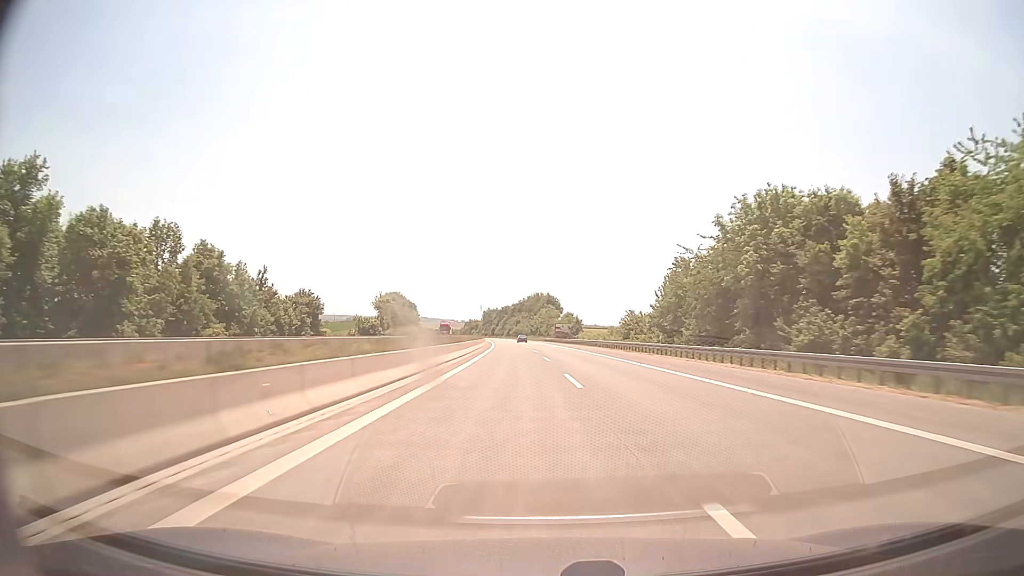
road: motorway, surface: asphalt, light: Day
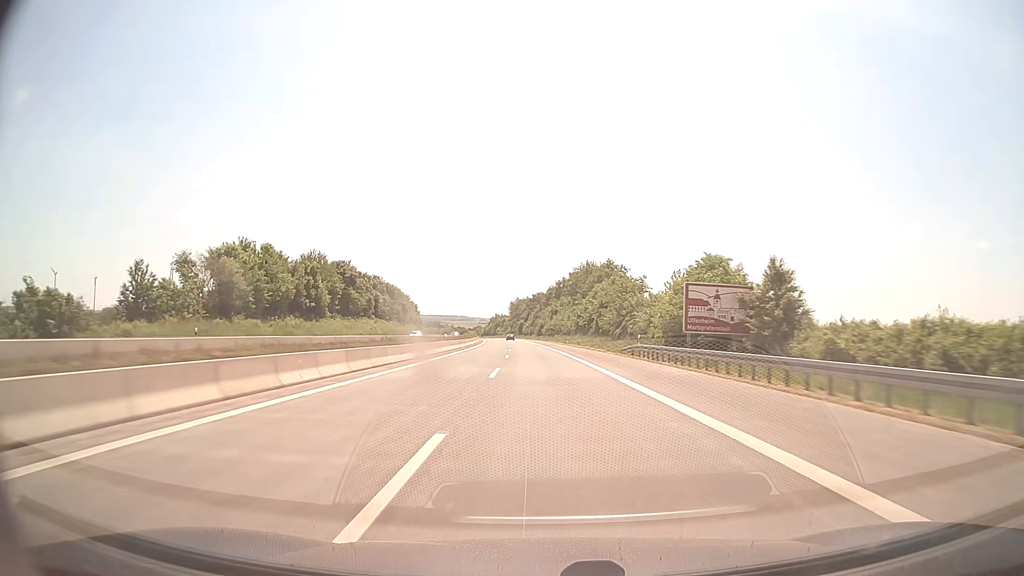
(-2.5, +103.8) m; -3°
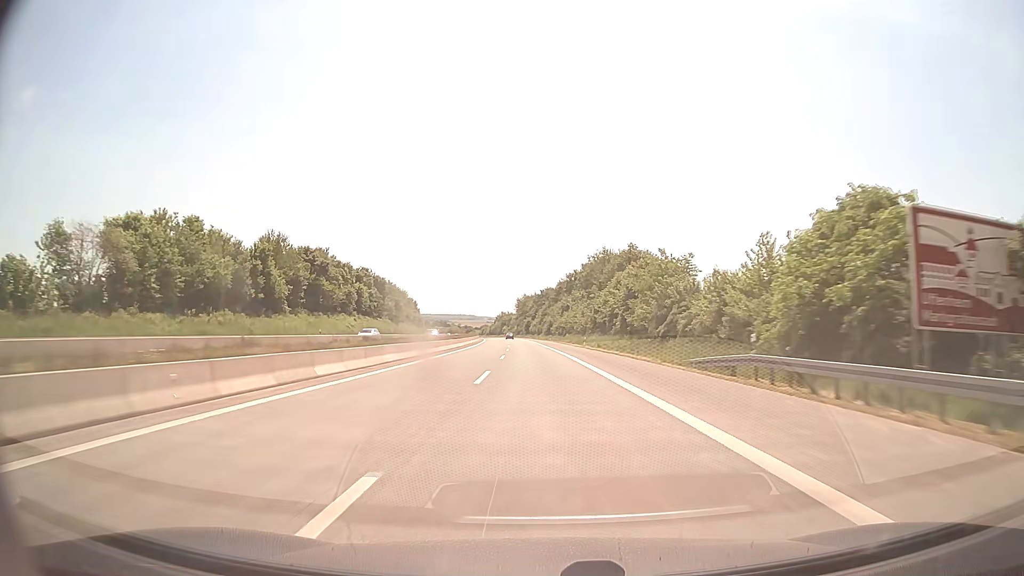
(-0.1, +20.8) m; -1°
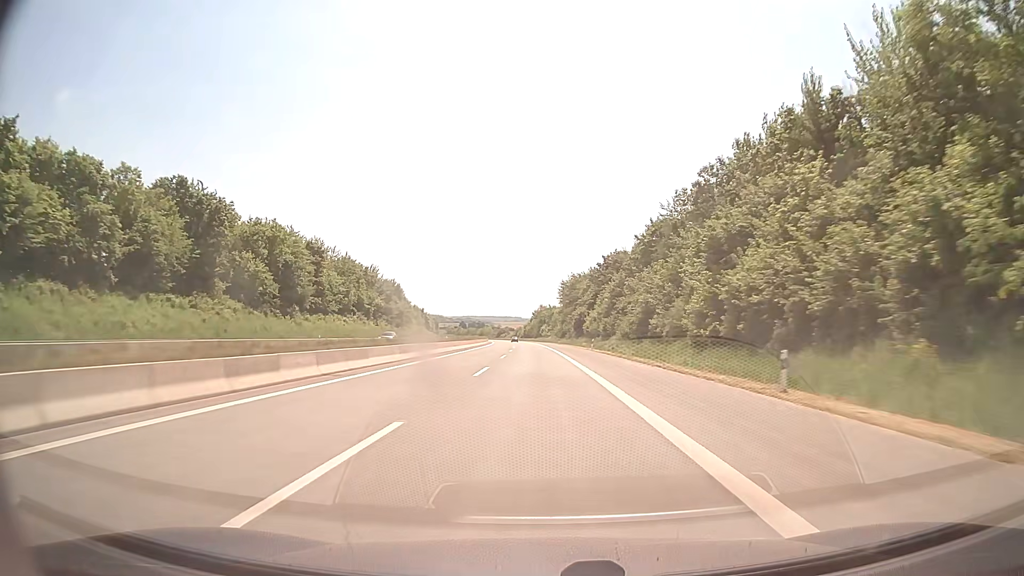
(-3.4, +104.0) m; -4°
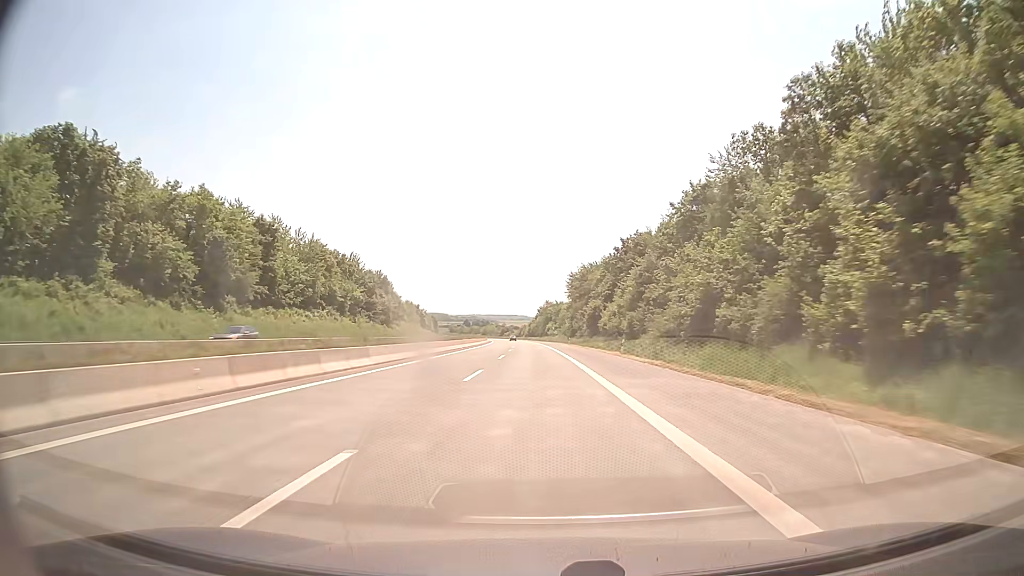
(-0.1, +20.8) m; -1°
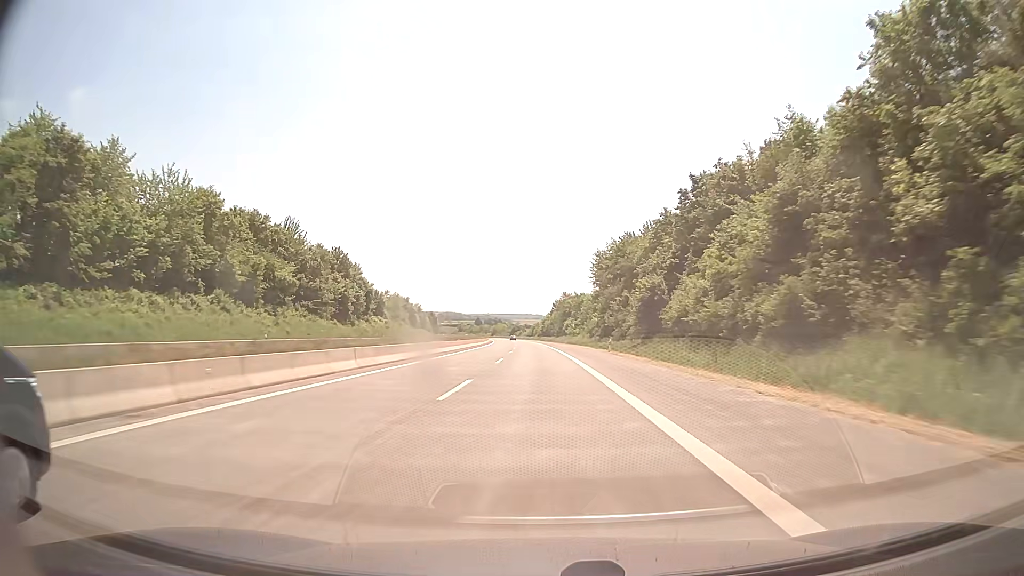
(-0.4, +41.7) m; -1°
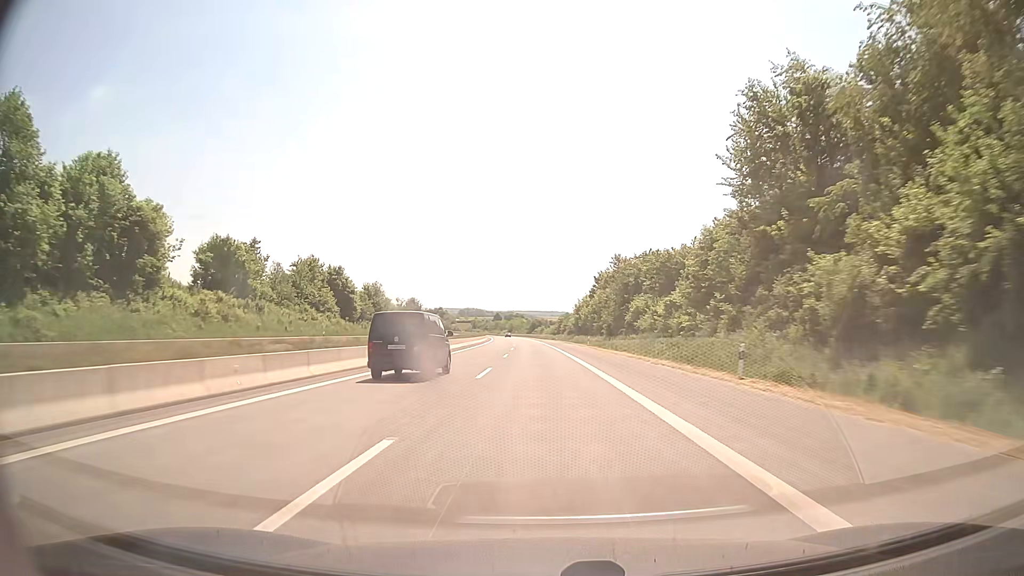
(-1.6, +83.4) m; -2°
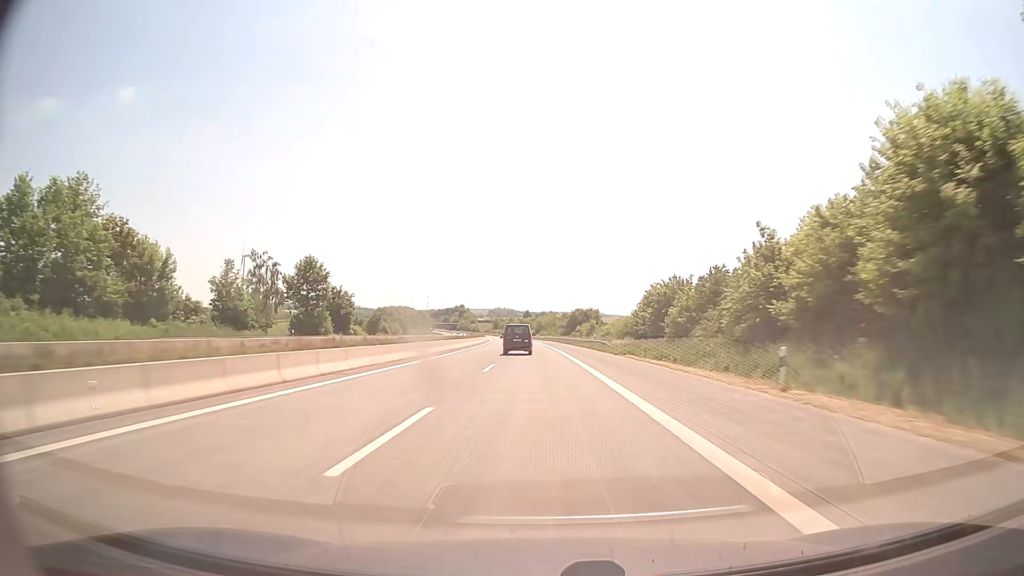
(-2.5, +104.1) m; -3°
(0, +10) (0, +20) (0, +30) (0, +40) (-1, +50) (-1, +60) (-1, +70) (-2, +80) (-2, +90) (-2, +100) m
